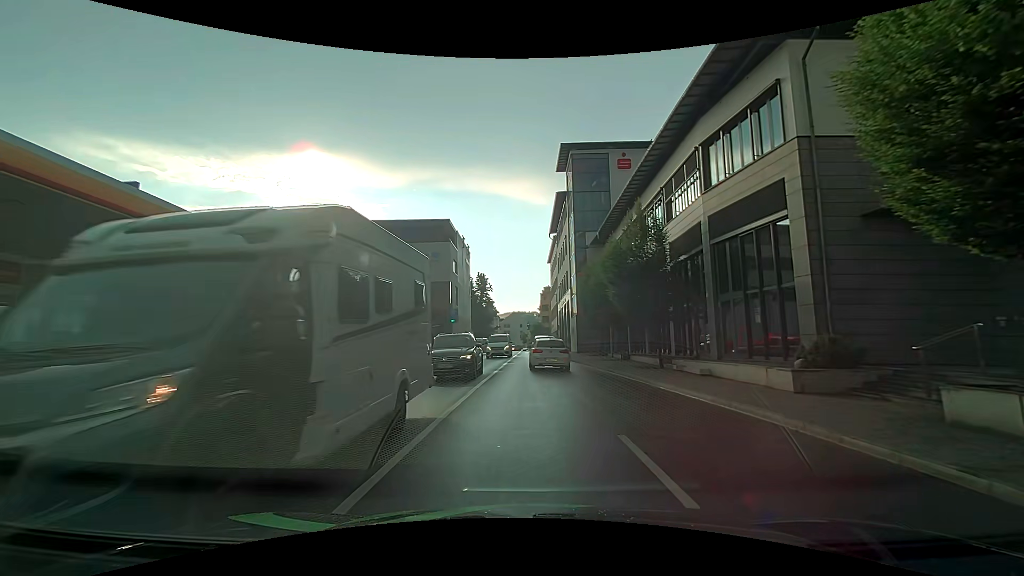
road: primary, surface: asphalt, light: Day
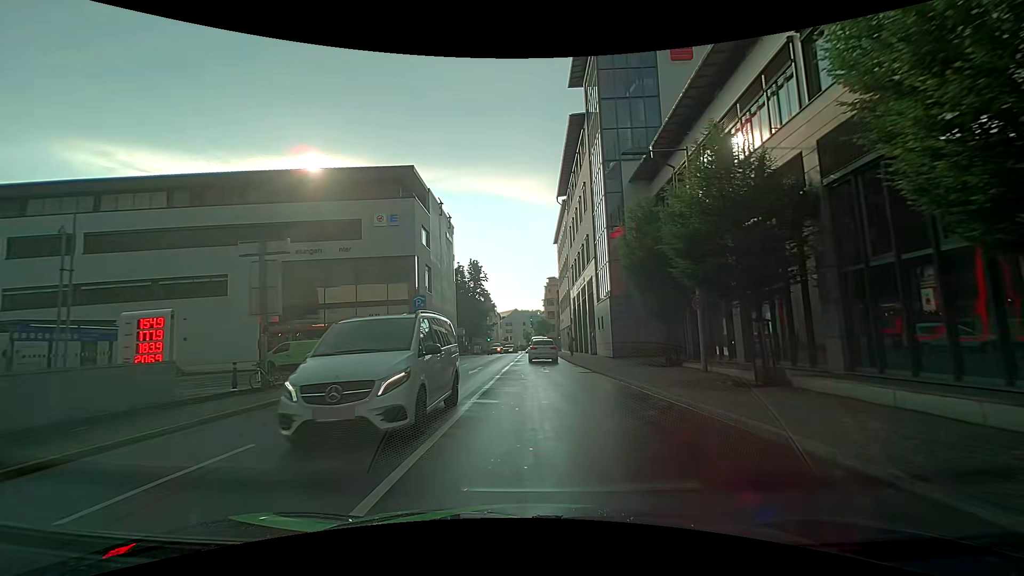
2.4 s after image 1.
(+0.1, +18.1) m; 0°
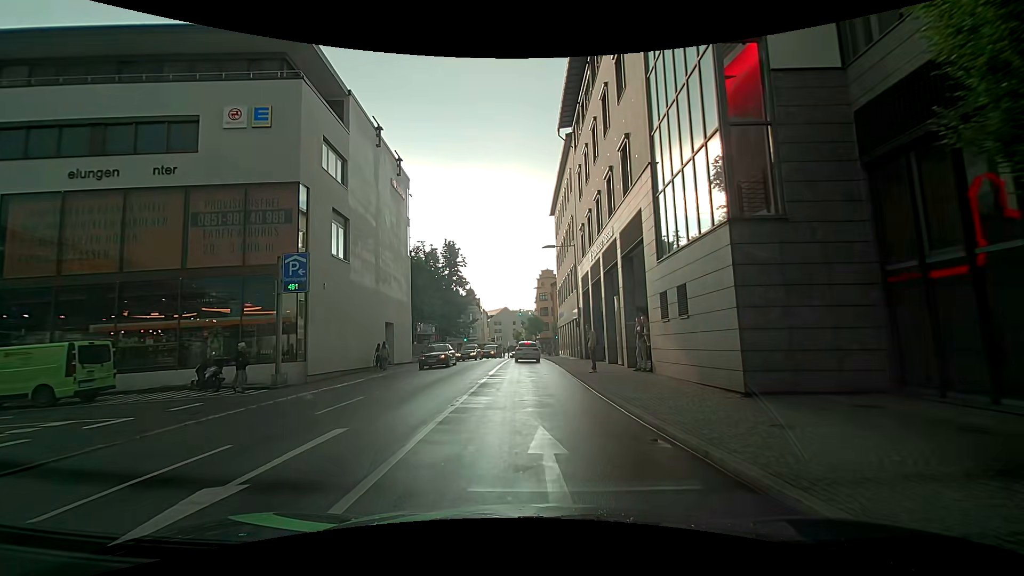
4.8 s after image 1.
(+0.3, +18.0) m; 0°
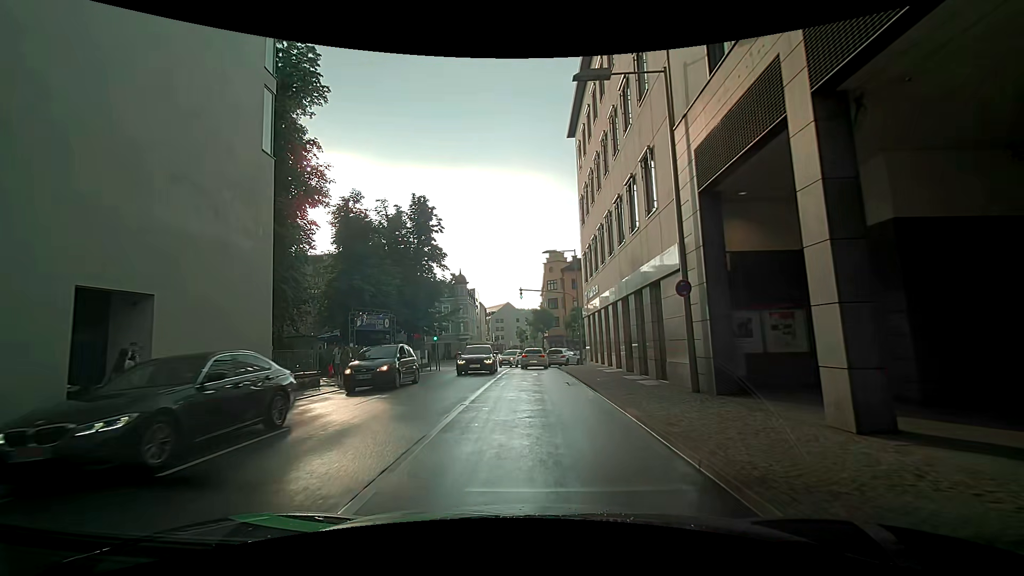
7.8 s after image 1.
(+0.1, +22.8) m; 0°
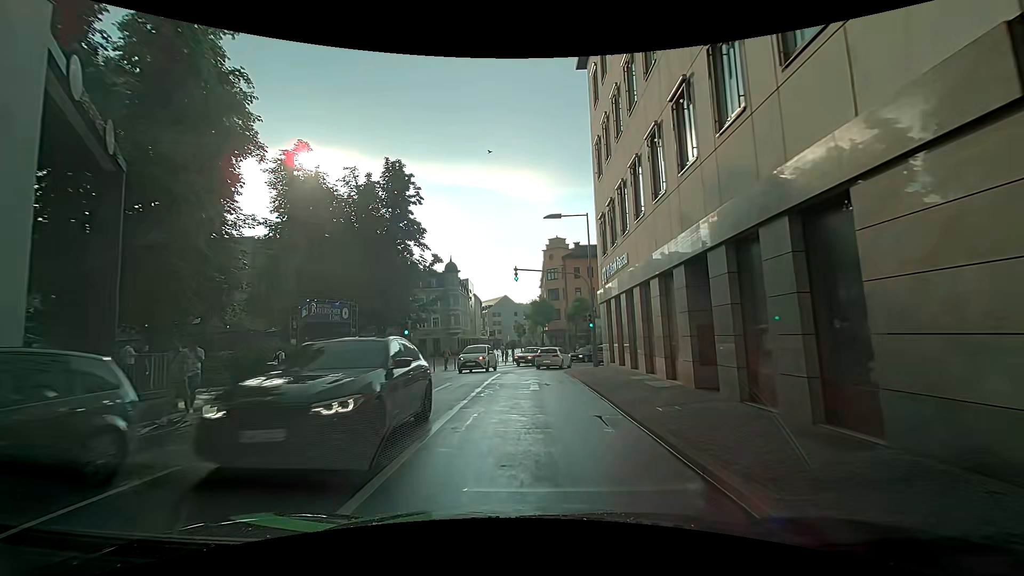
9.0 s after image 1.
(+0.1, +8.7) m; +1°
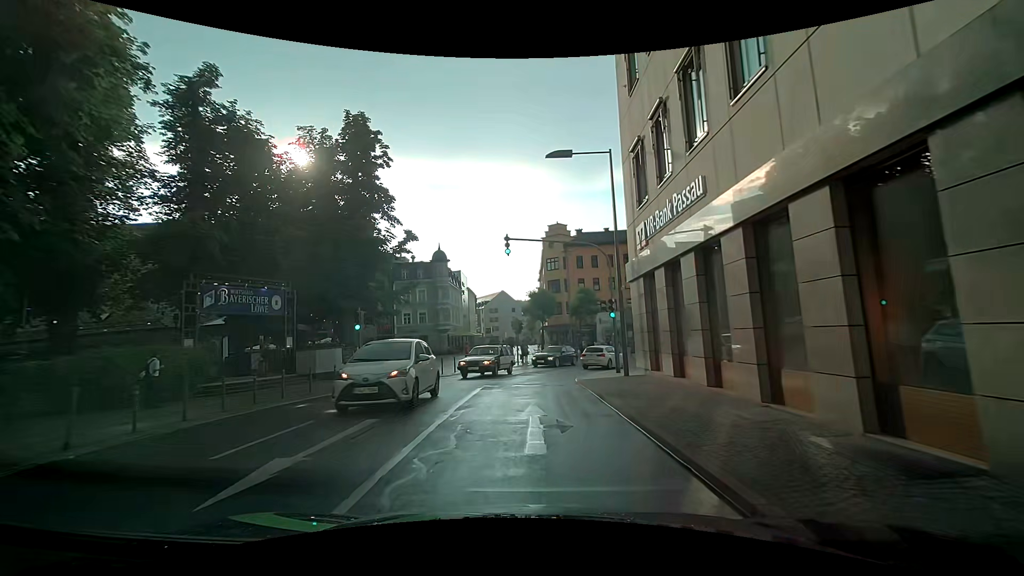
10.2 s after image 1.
(0.0, +8.5) m; -1°
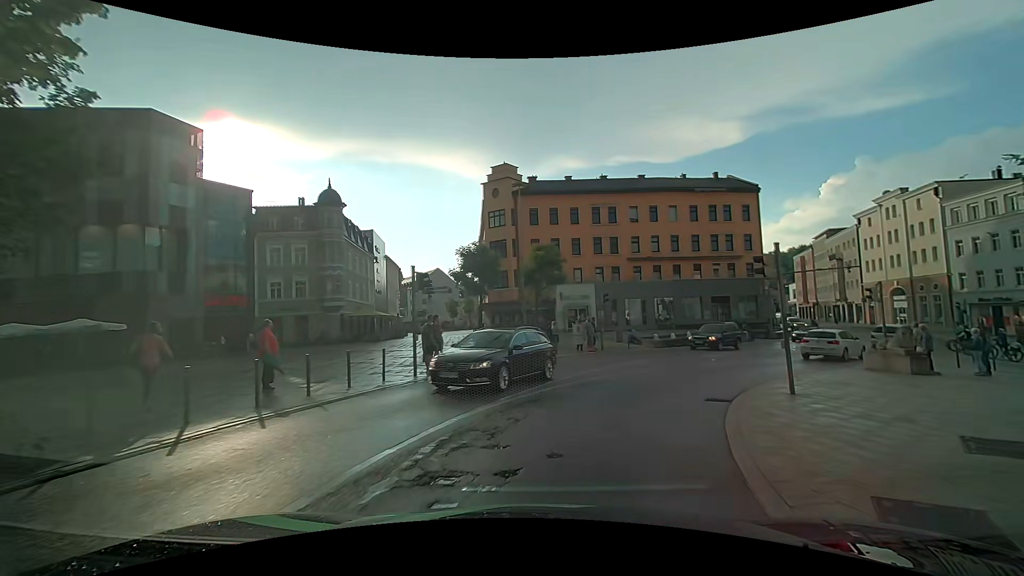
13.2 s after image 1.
(+0.6, +21.9) m; +7°
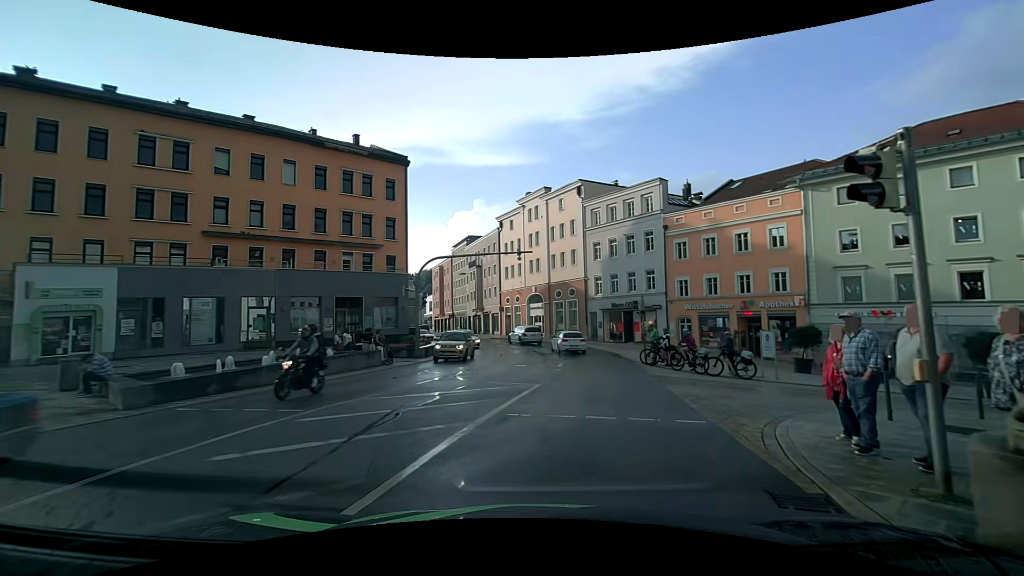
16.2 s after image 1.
(+6.8, +18.8) m; +40°
(+1, +10) (+2, +20) (+3, +30) (+1, +40) (-2, +49) (-7, +58) (-13, +66) (-19, +74) (-25, +82) (-31, +90) m
